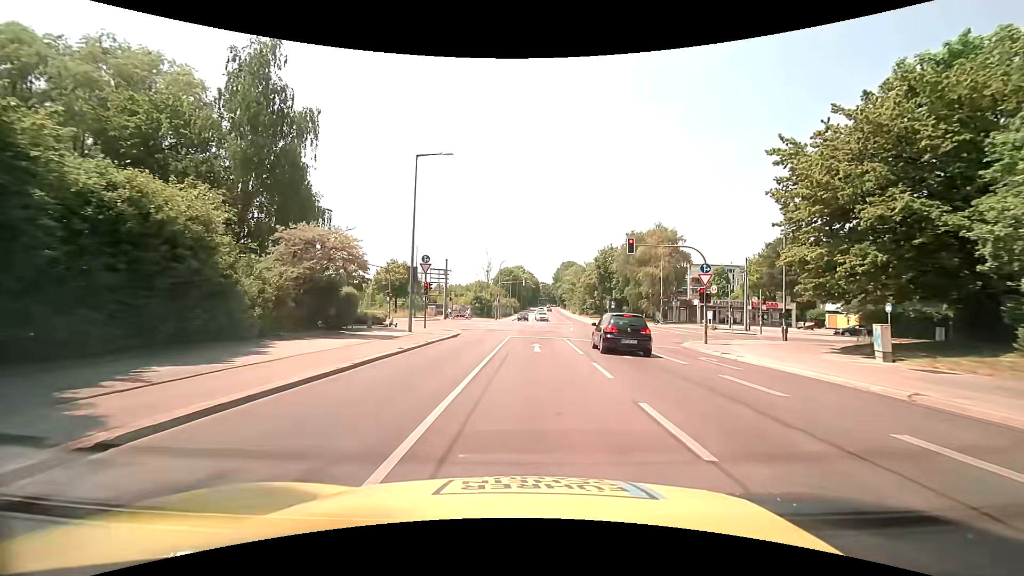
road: secondary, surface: asphalt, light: Day
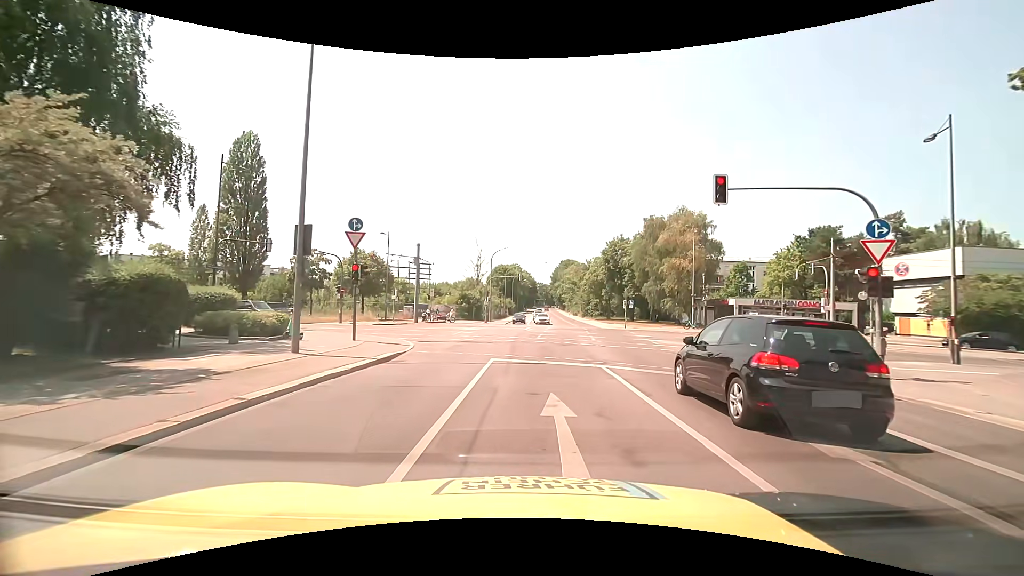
(-0.1, +13.6) m; 0°
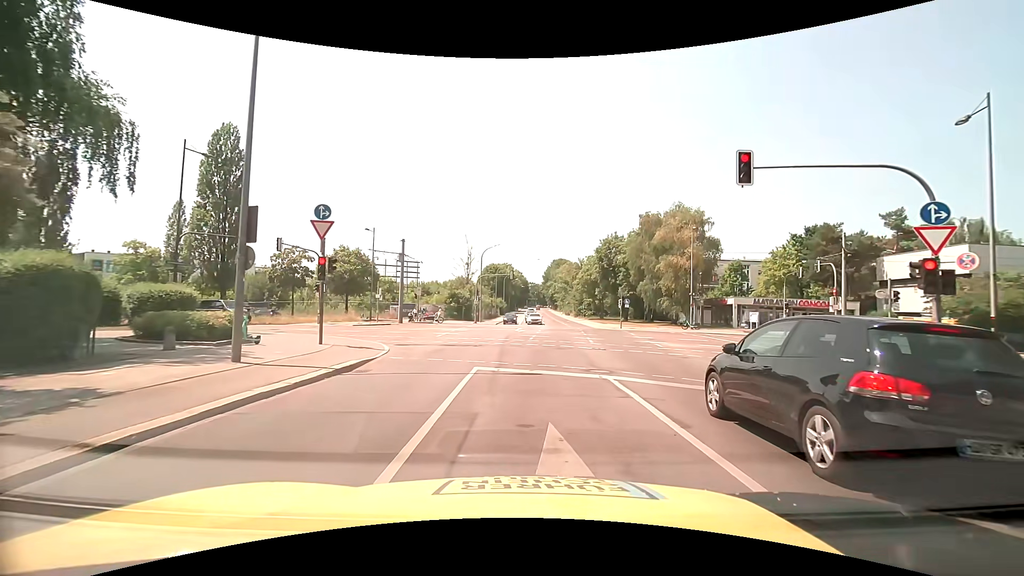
(0.0, +2.4) m; +2°
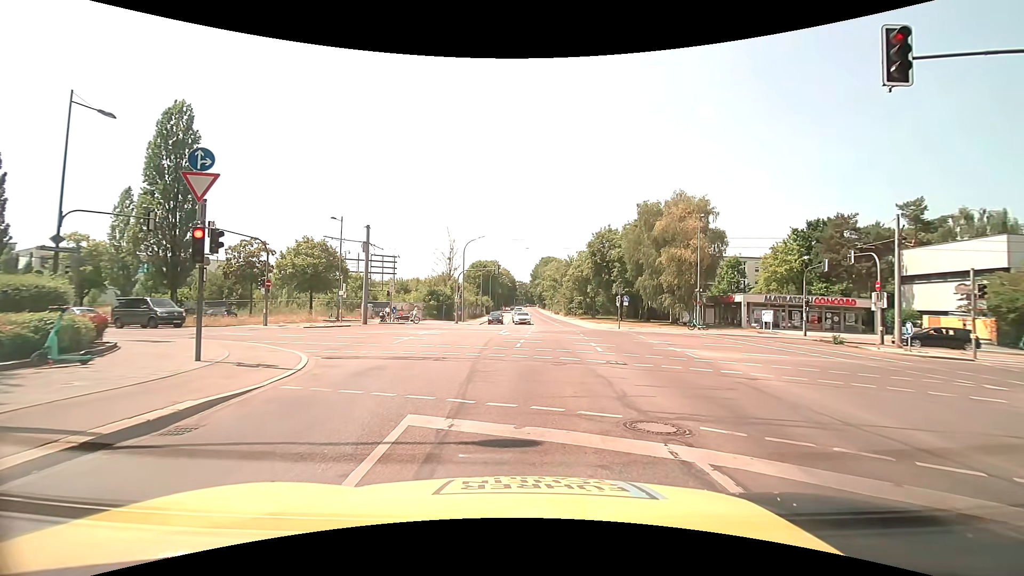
(-0.1, +5.8) m; -1°
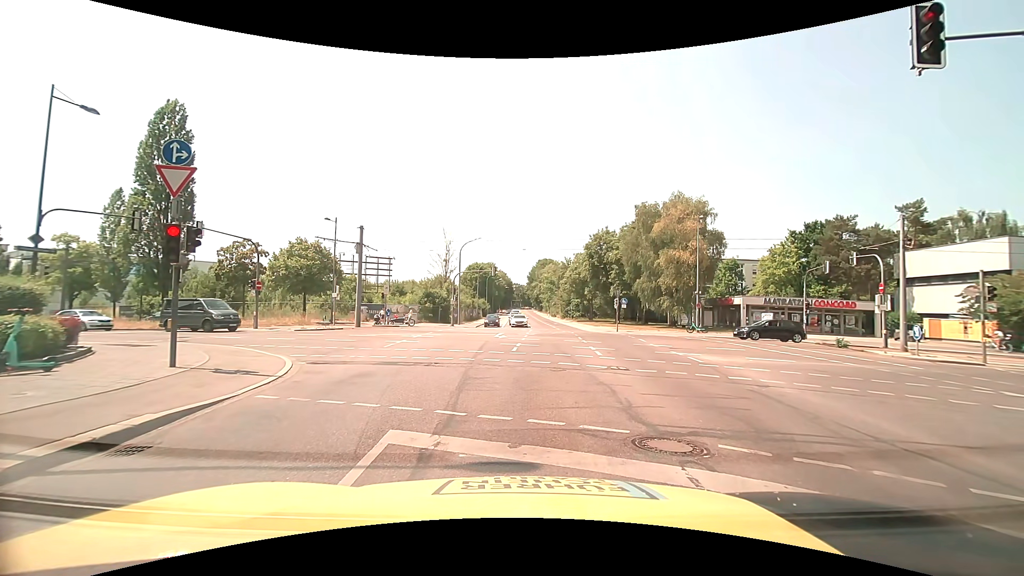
(0.0, +0.7) m; 0°
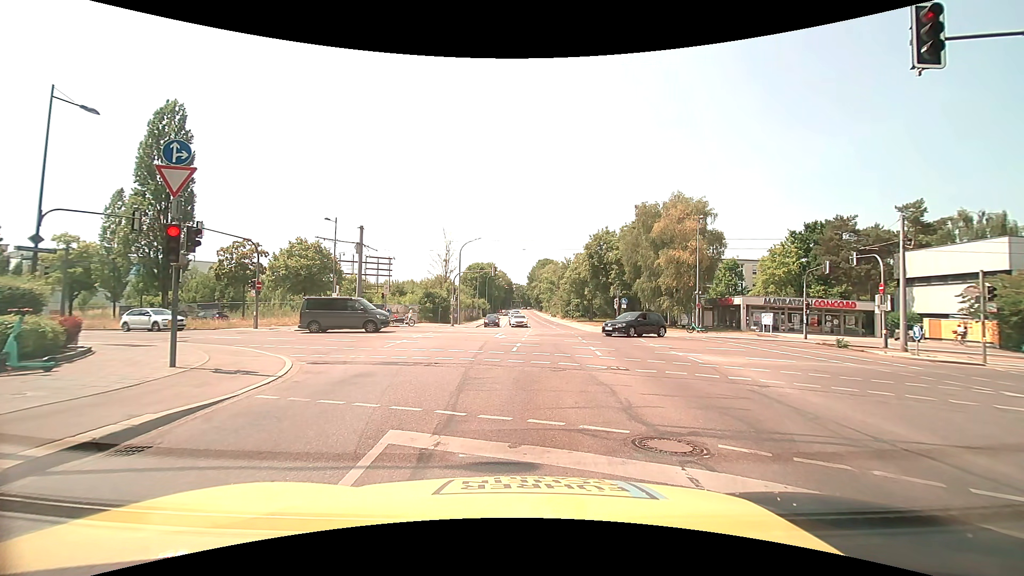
(0.0, 0.0) m; 0°
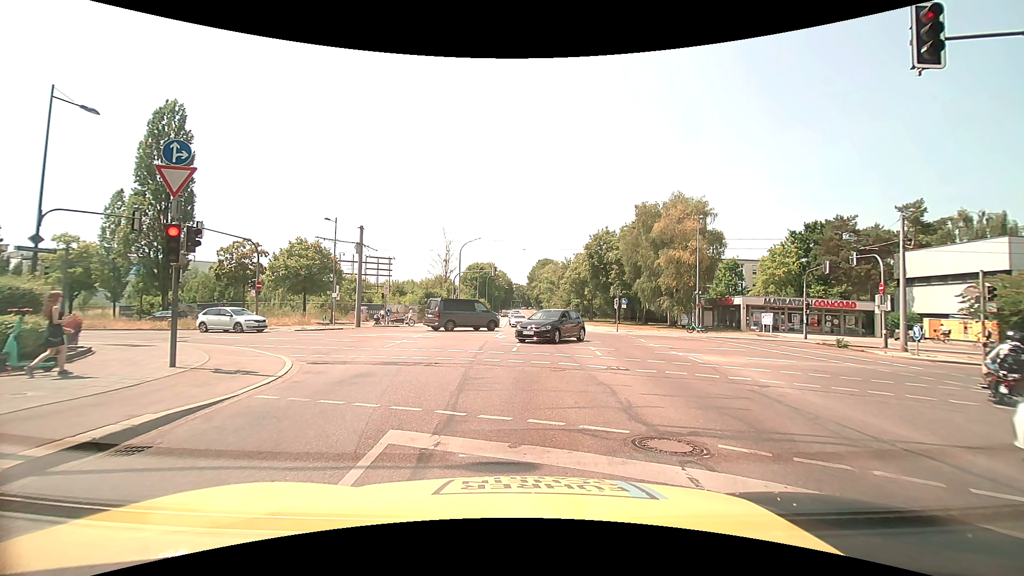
(0.0, 0.0) m; 0°
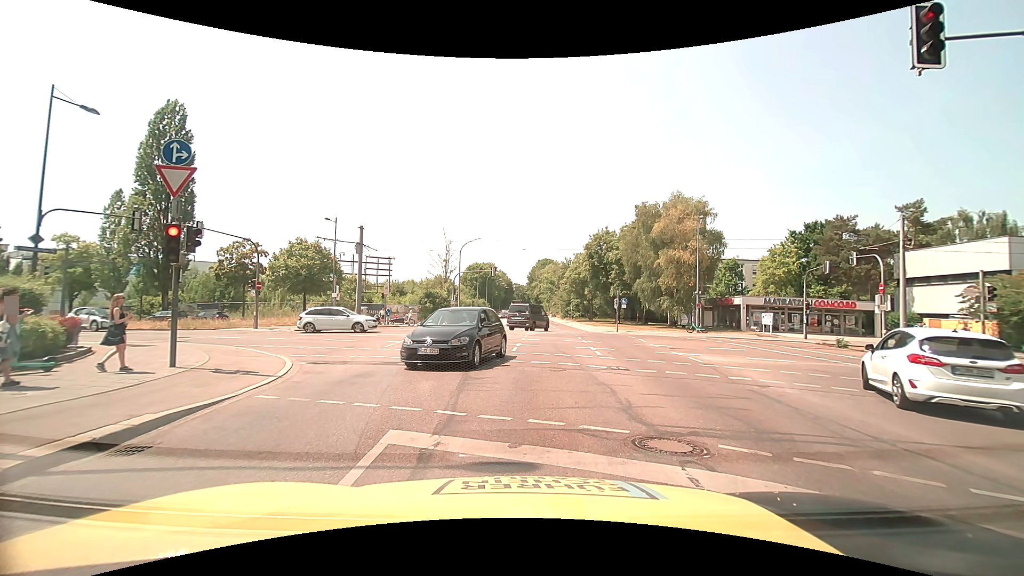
(0.0, 0.0) m; 0°
(0, +10) (+1, +20) (+2, +30) (+3, +40) (+4, +50) (+4, +60) (+4, +70) (+4, +80) (+5, +90) (+5, +100) m
